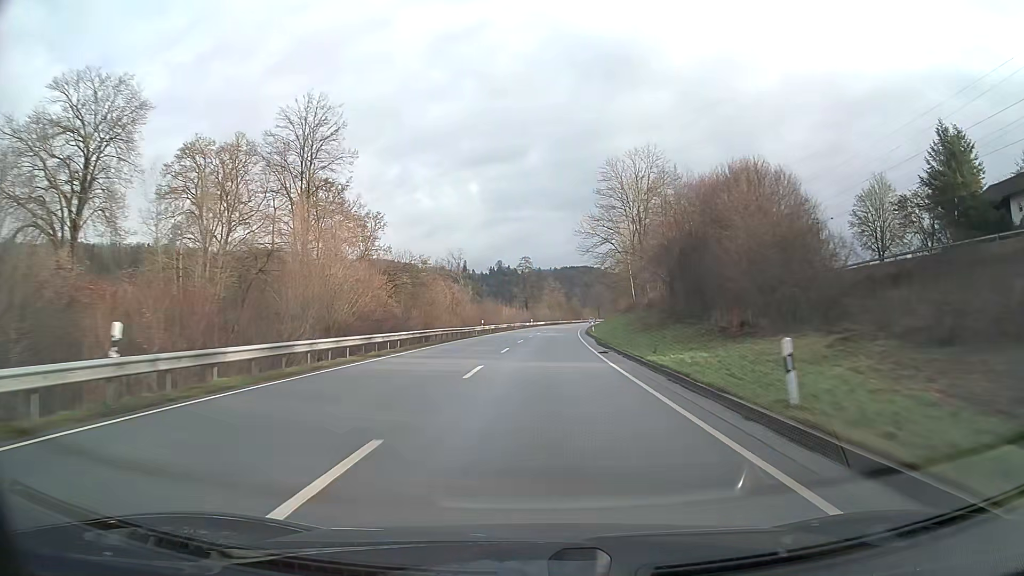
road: primary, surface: asphalt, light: Day
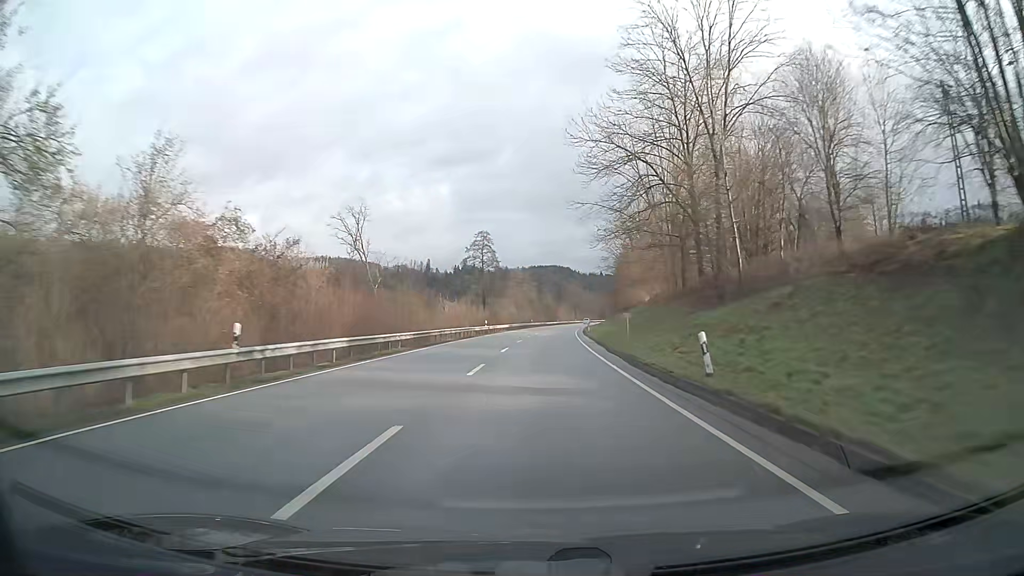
(+1.2, +47.3) m; +3°
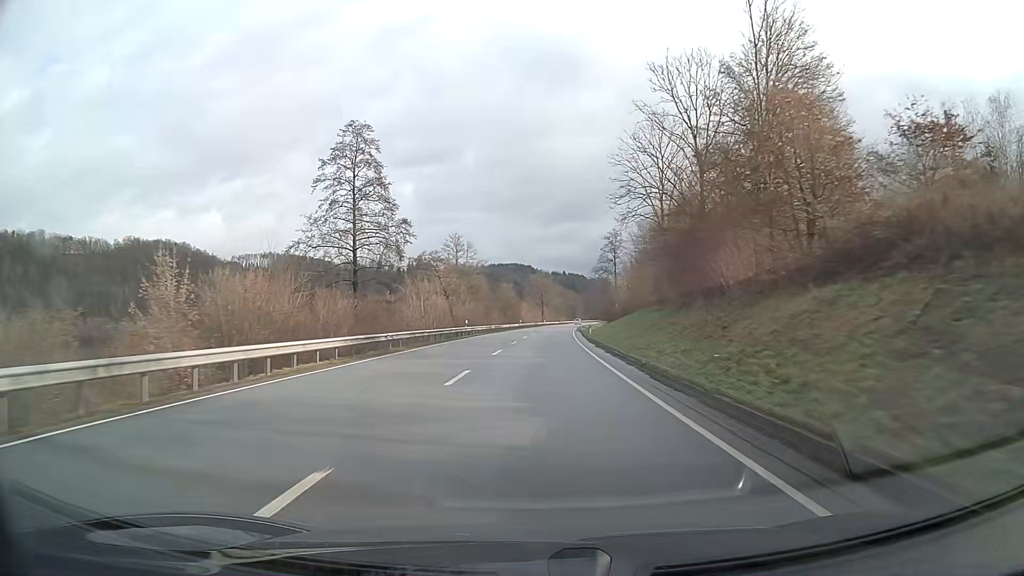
(+1.8, +63.2) m; +3°
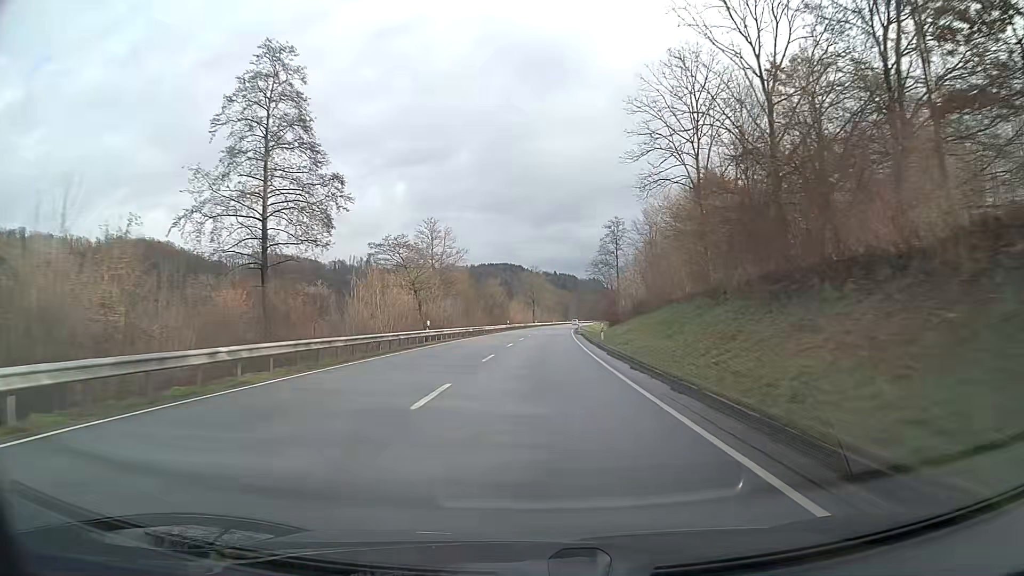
(+0.1, +15.8) m; +1°
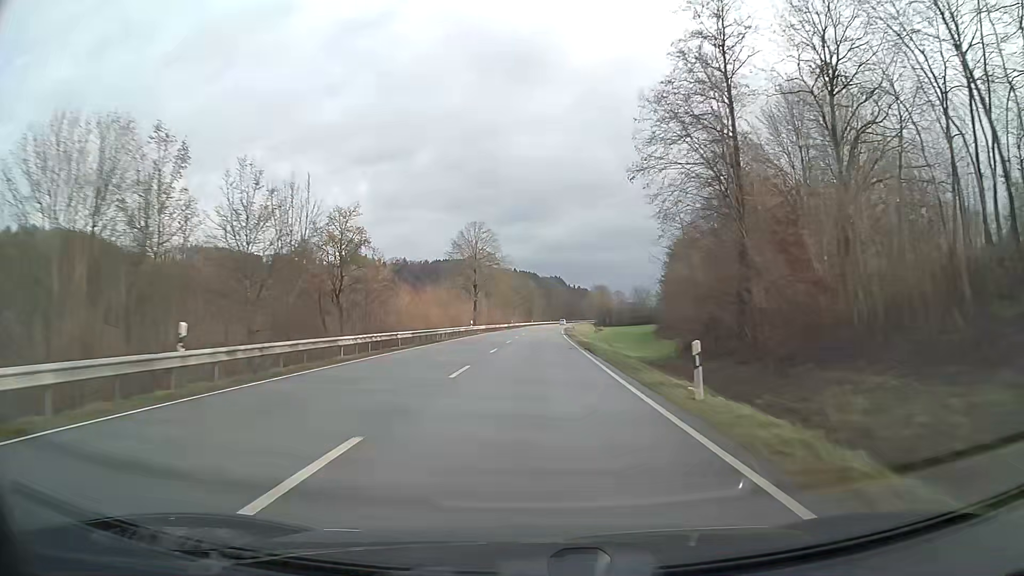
(+2.6, +79.1) m; +3°
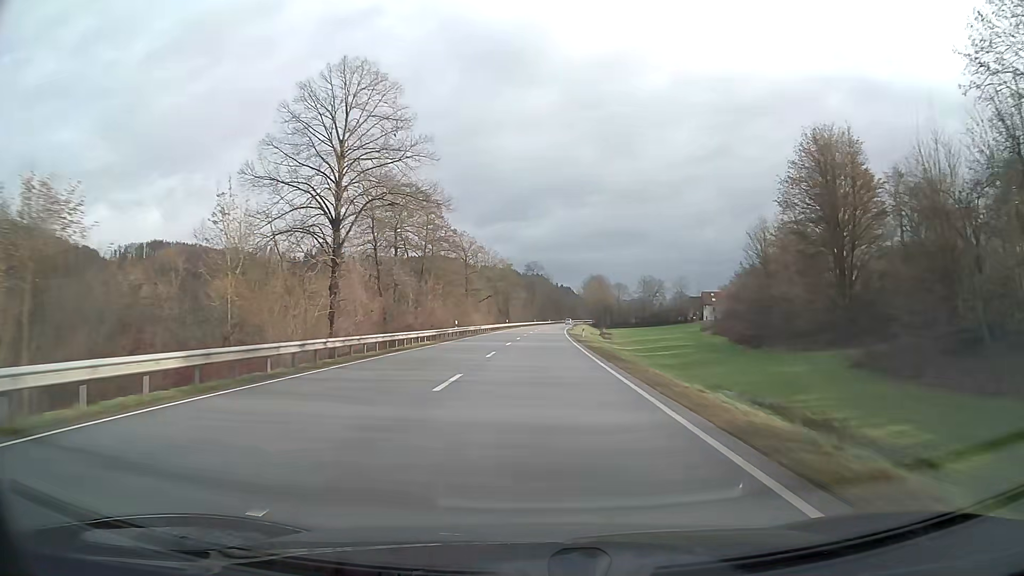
(+0.9, +63.4) m; +2°
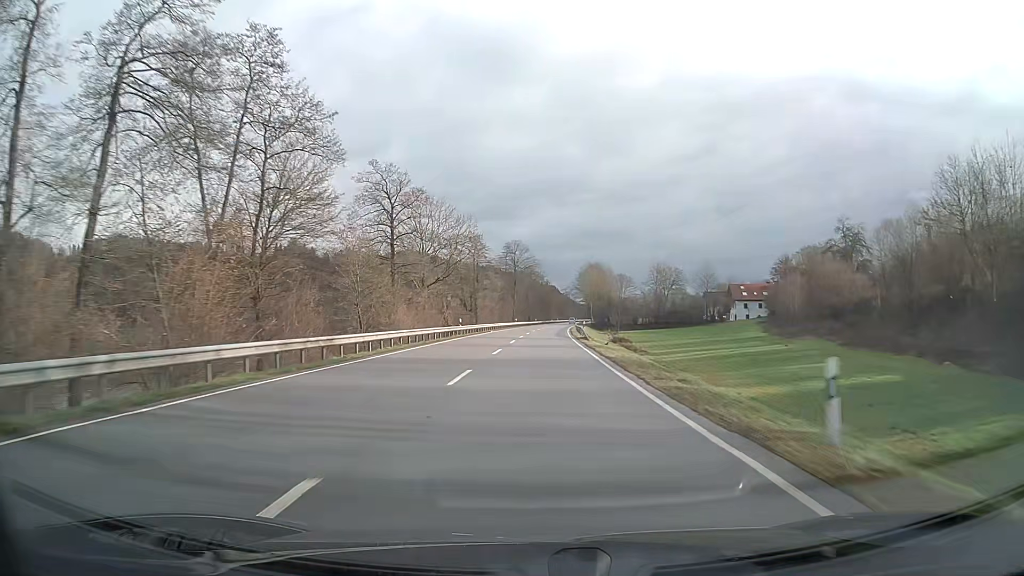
(+0.6, +47.5) m; +1°
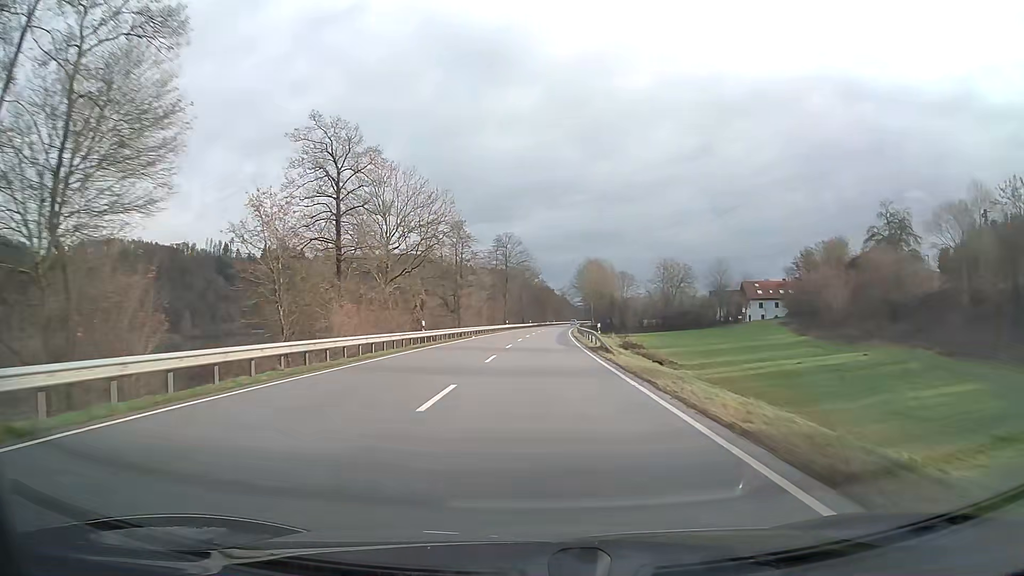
(+0.1, +15.8) m; +1°
(0, +10) (0, +20) (0, +30) (+1, +40) (+1, +50) (+1, +60) (+2, +70) (+2, +80) (+3, +90) (+3, +100) m
